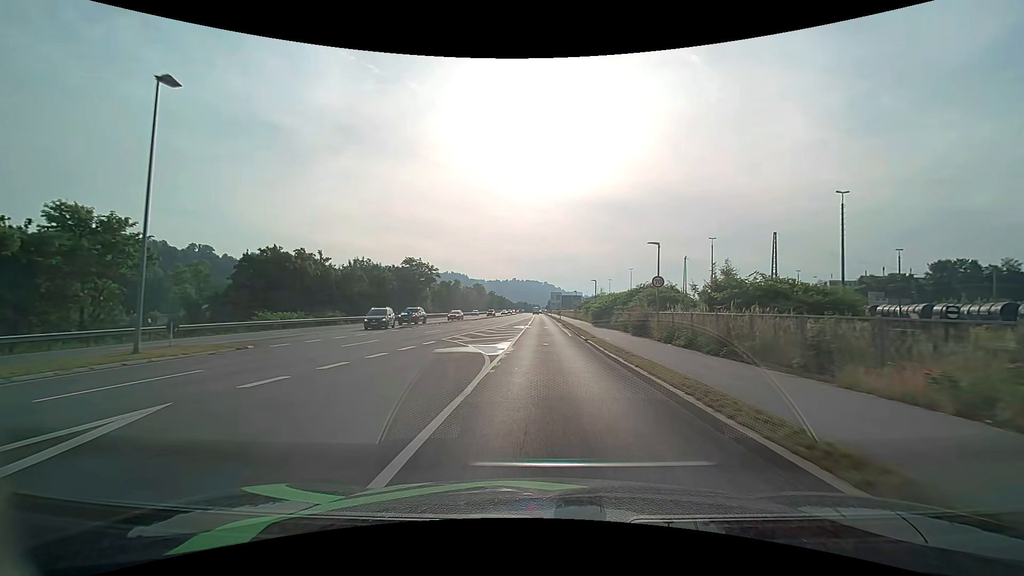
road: unclassified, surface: asphalt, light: Day
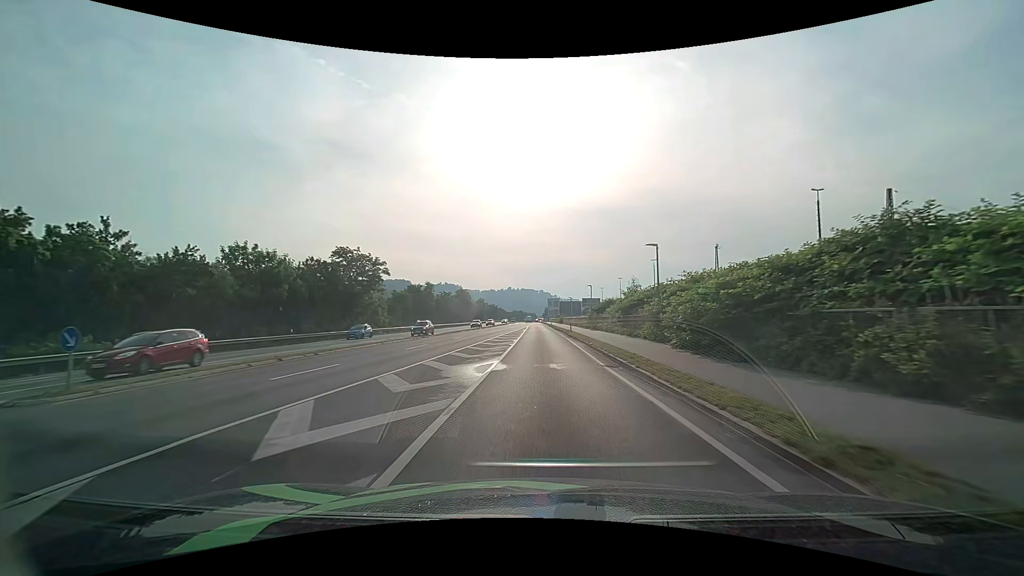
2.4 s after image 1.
(+0.3, +31.7) m; +1°
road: primary
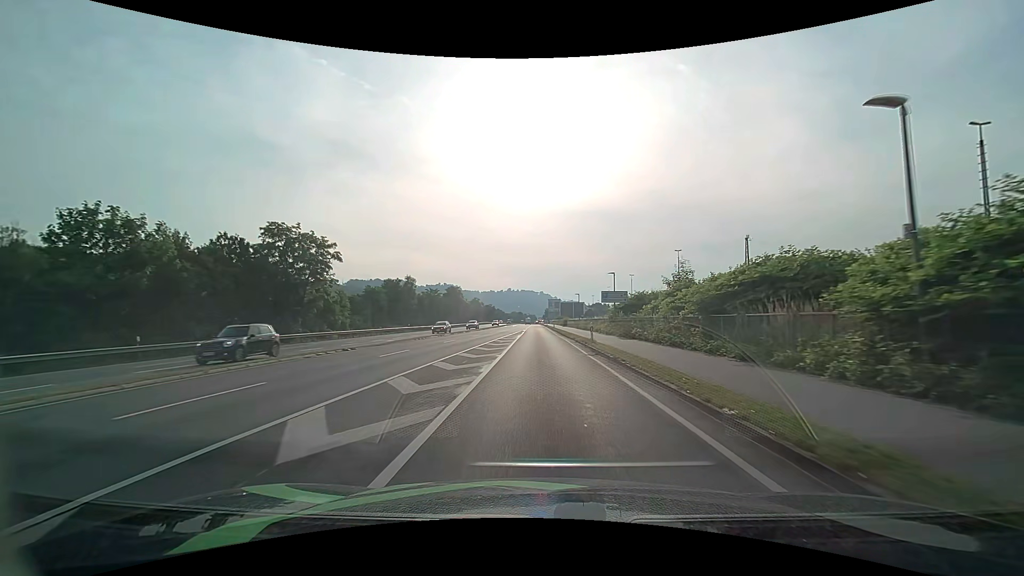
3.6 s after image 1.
(0.0, +17.4) m; 0°
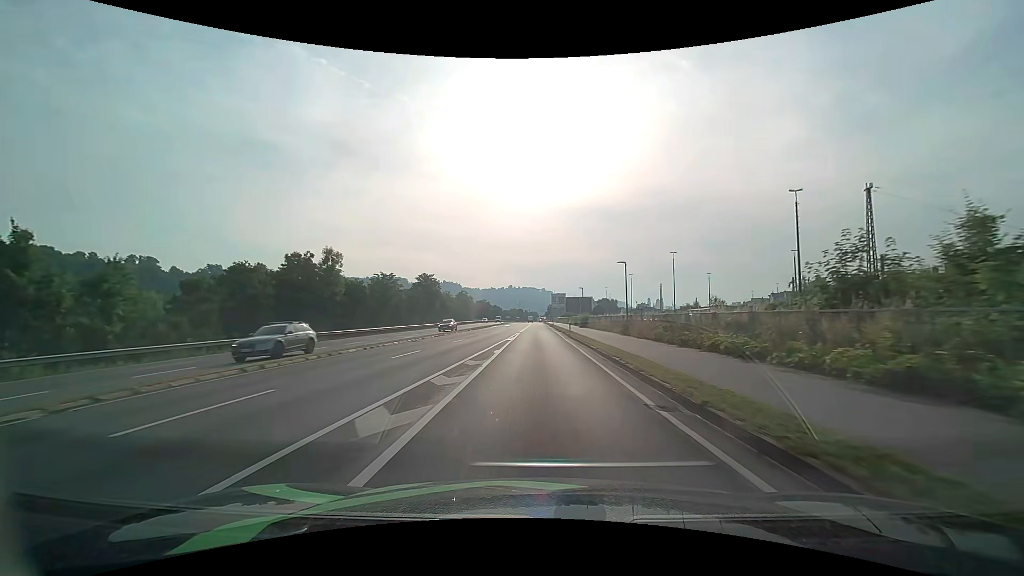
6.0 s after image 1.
(0.0, +37.5) m; 0°
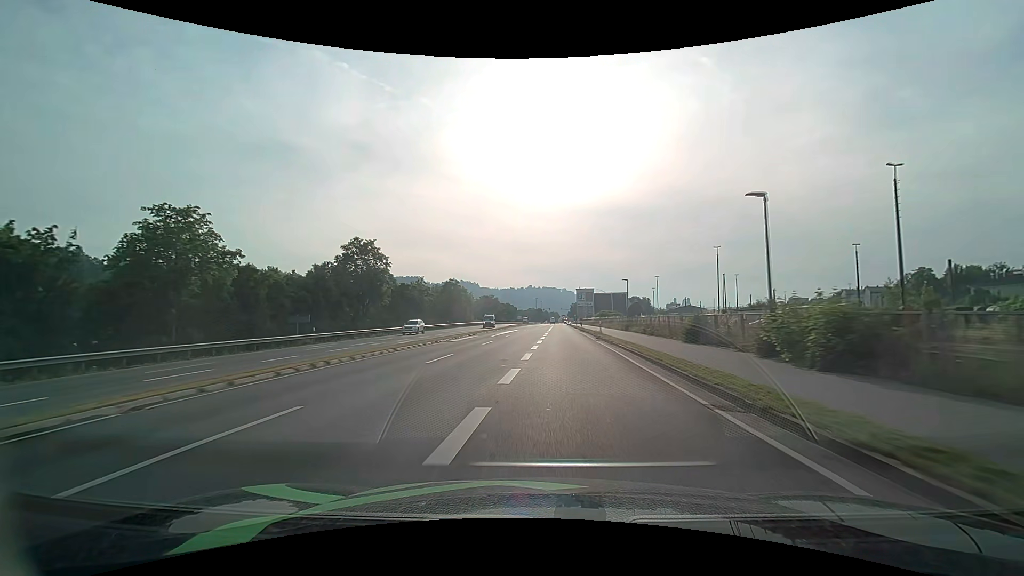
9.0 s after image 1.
(-0.5, +50.3) m; -2°
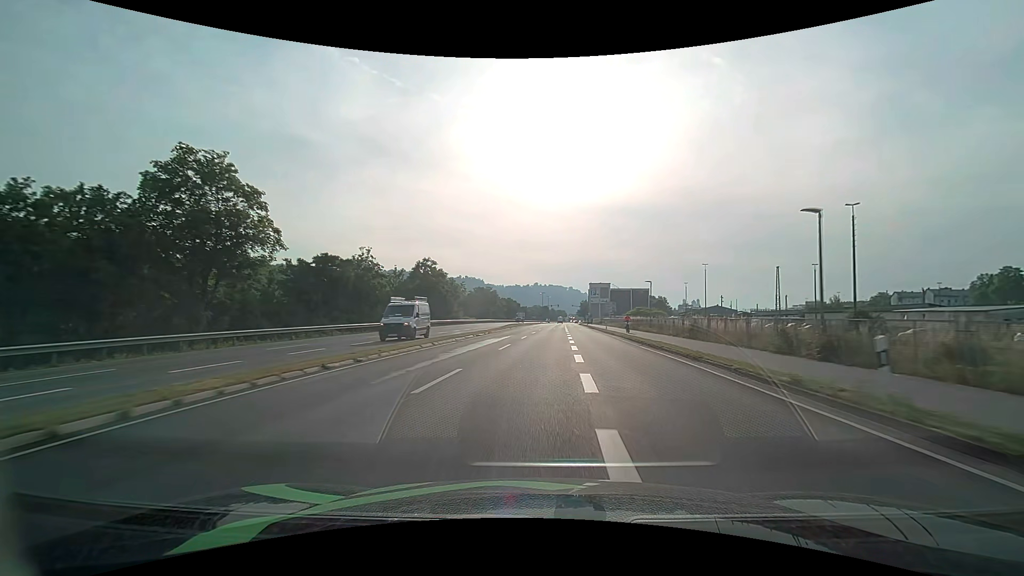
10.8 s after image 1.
(-0.5, +31.4) m; -1°
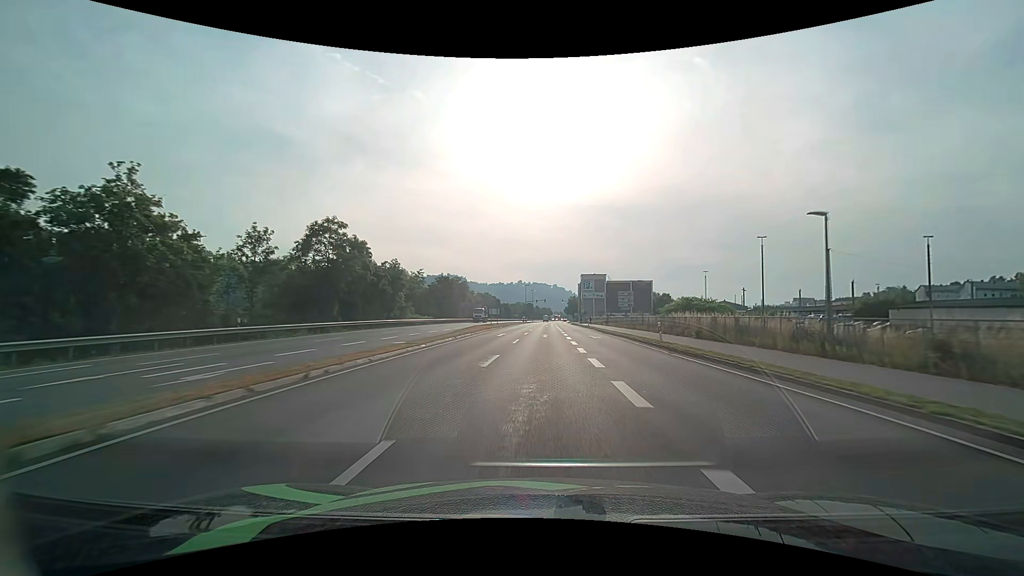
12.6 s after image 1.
(+0.6, +31.4) m; +2°
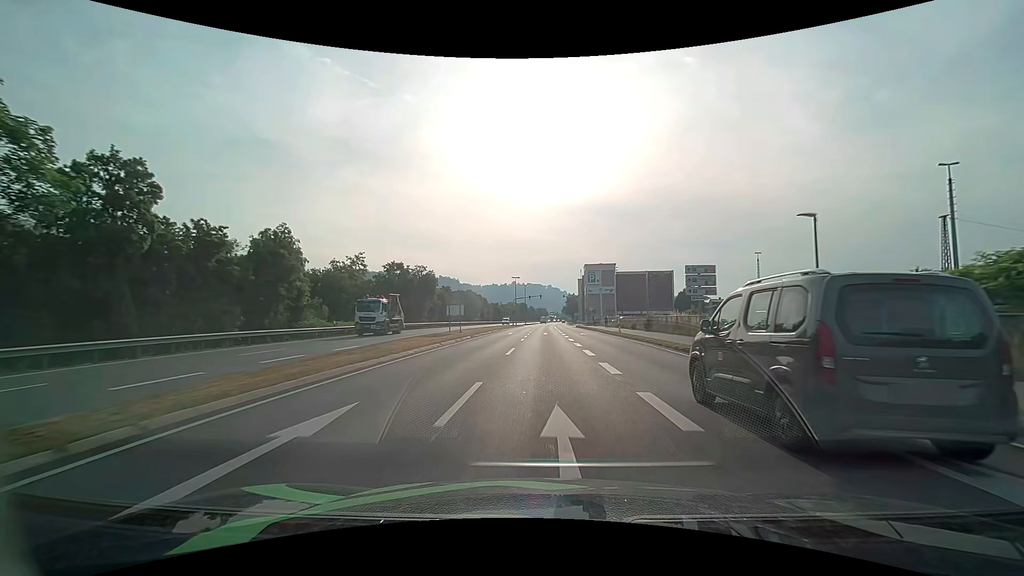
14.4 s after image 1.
(+0.1, +31.1) m; +1°
(0, +10) (0, +20) (0, +30) (0, +40) (0, +50) (0, +60) (+1, +70) (+1, +80) (+1, +90) (+1, +100) m
